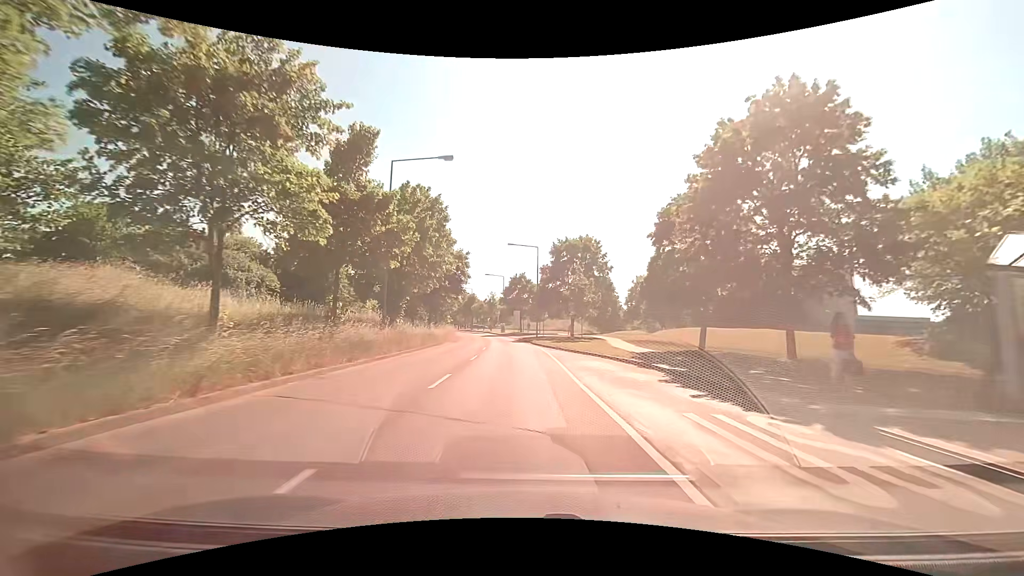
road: tertiary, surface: asphalt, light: Day
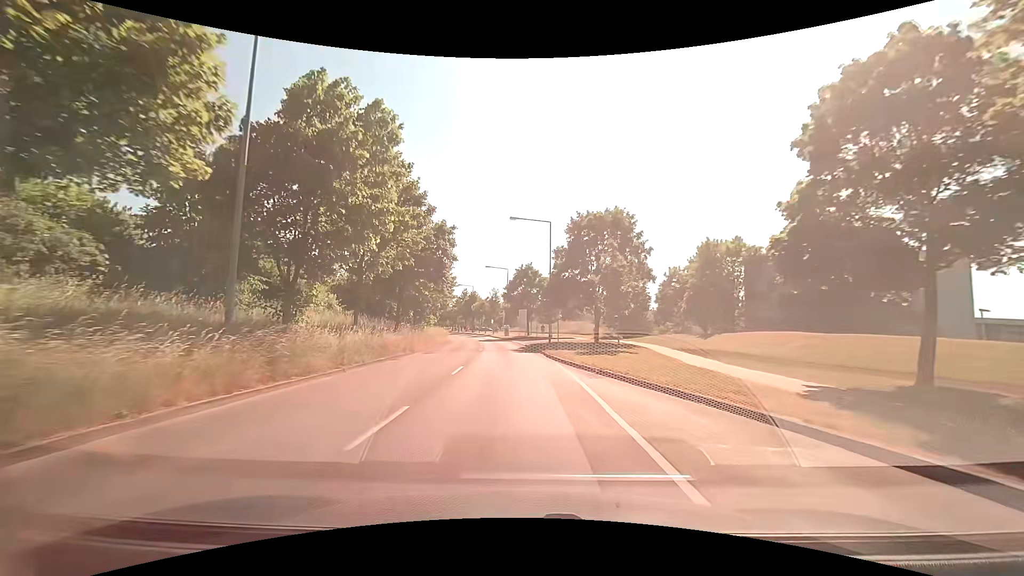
(0.0, +14.2) m; -2°
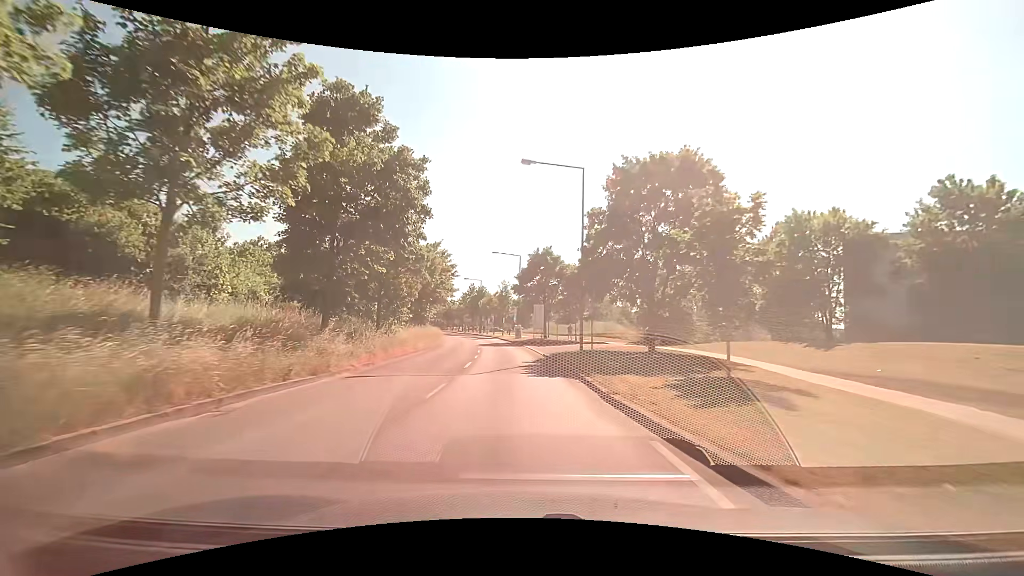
(+0.1, +14.1) m; -1°
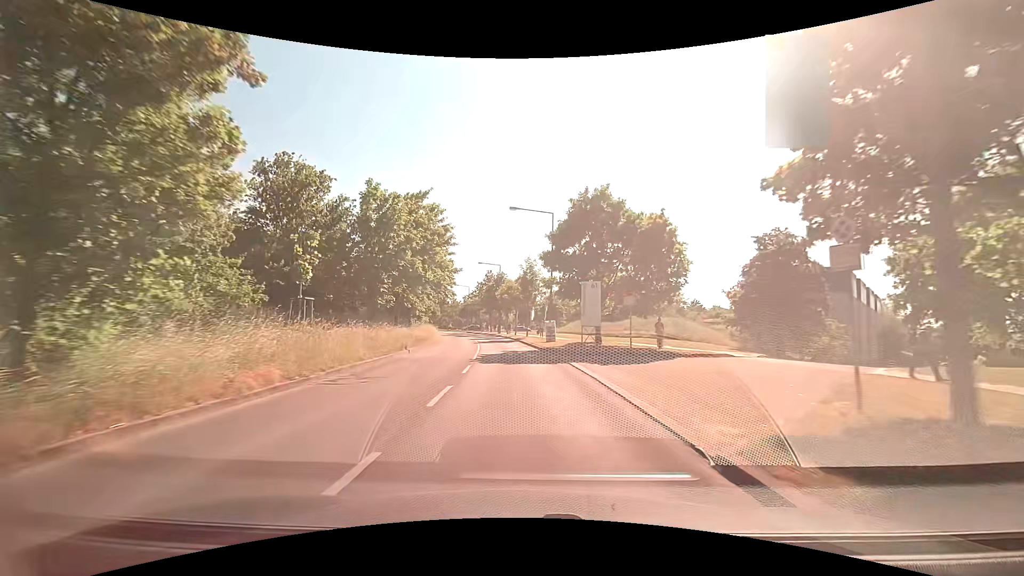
(-0.5, +21.6) m; -3°
(0, +10) (0, +20) (-1, +30) (-2, +40) (-3, +50) (-5, +60) (-6, +70) (-8, +79) (-11, +89) (-14, +99) m
